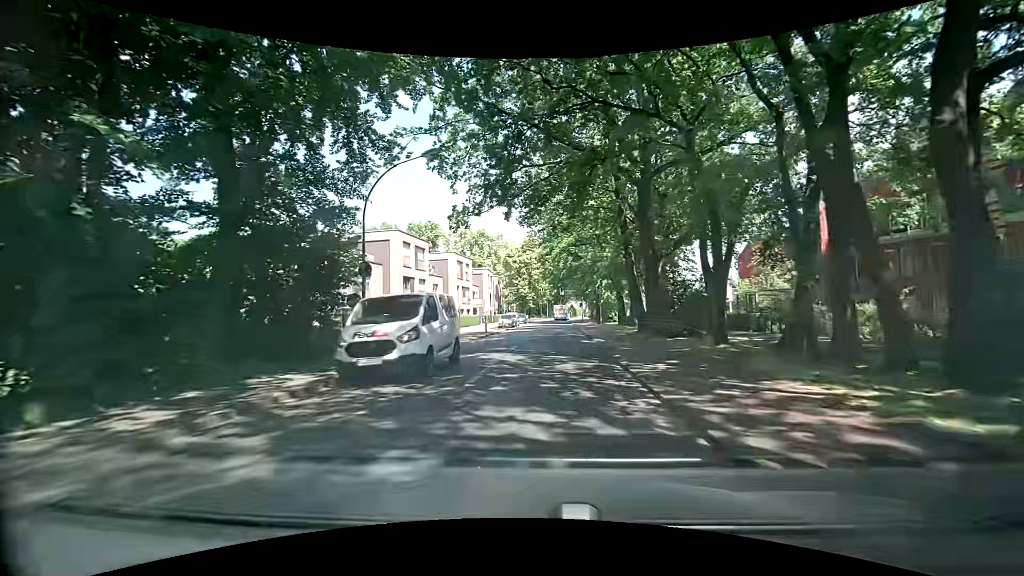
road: tertiary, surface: asphalt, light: Day
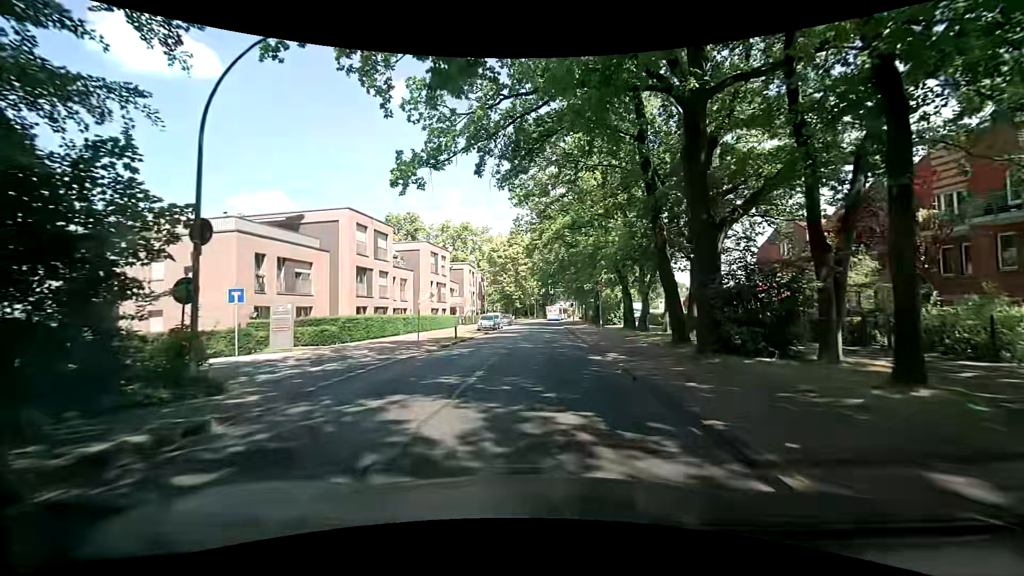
(+0.2, +8.9) m; +2°
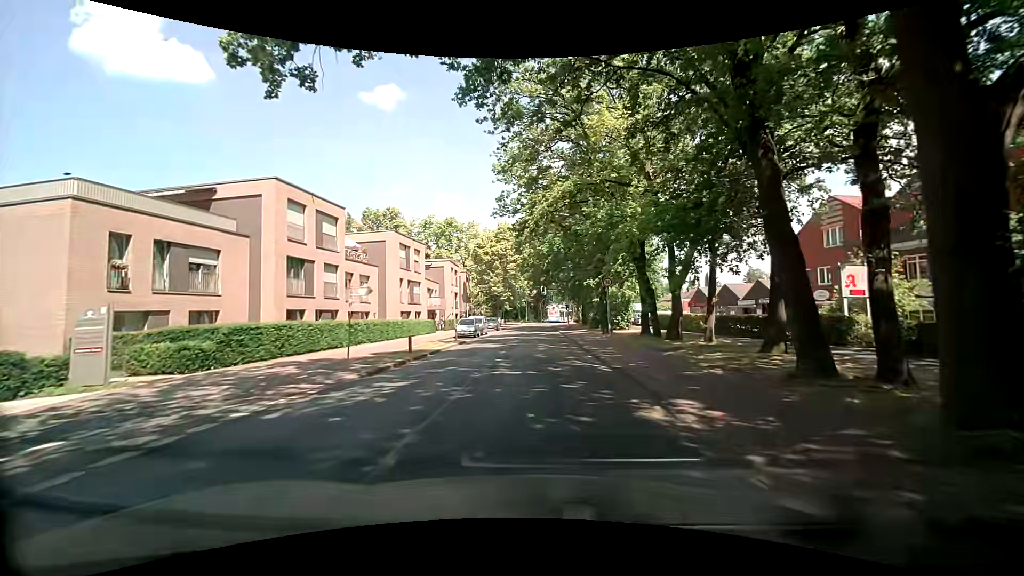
(0.0, +8.9) m; +2°
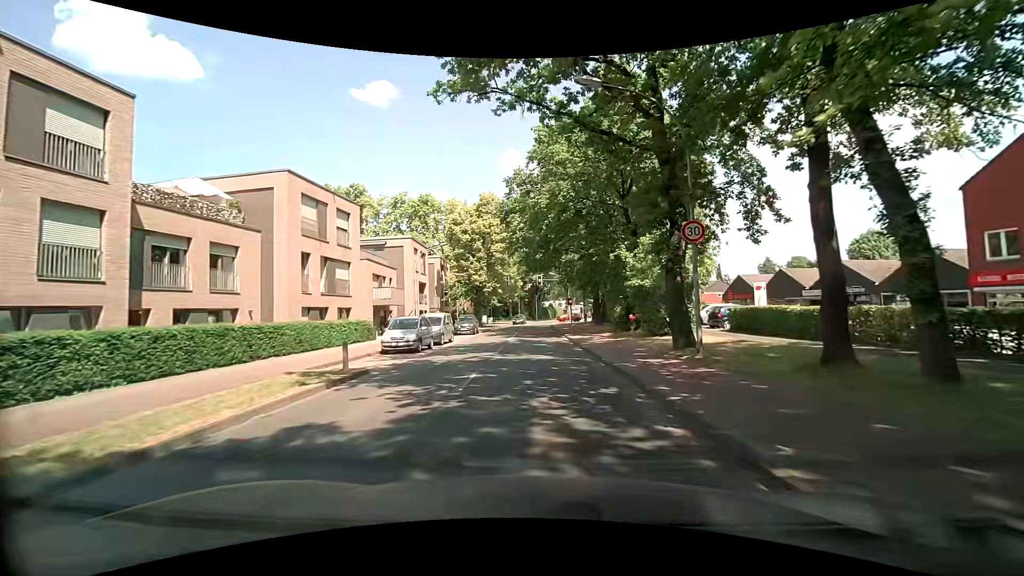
(-0.4, +17.9) m; -1°
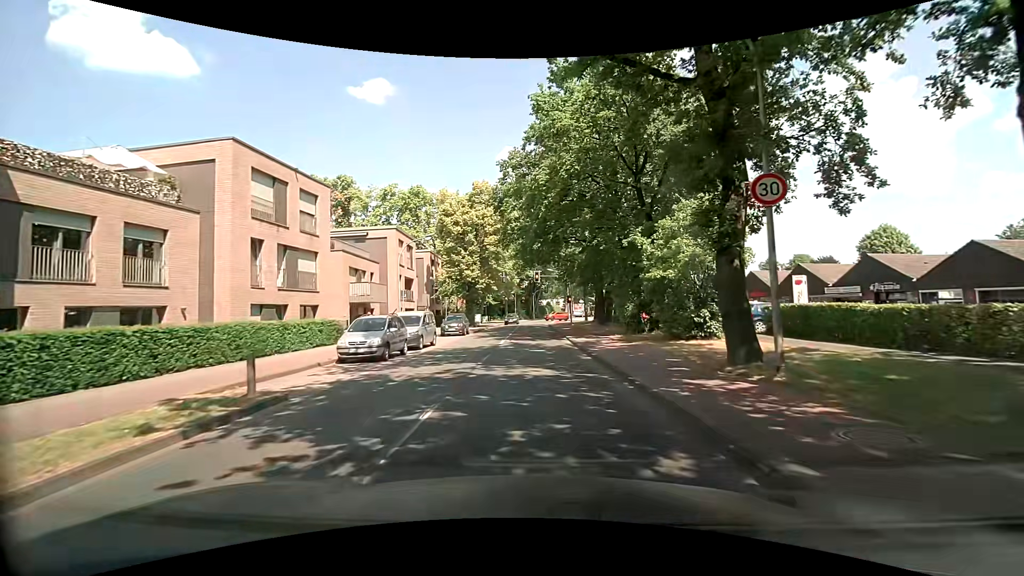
(0.0, +4.5) m; 0°
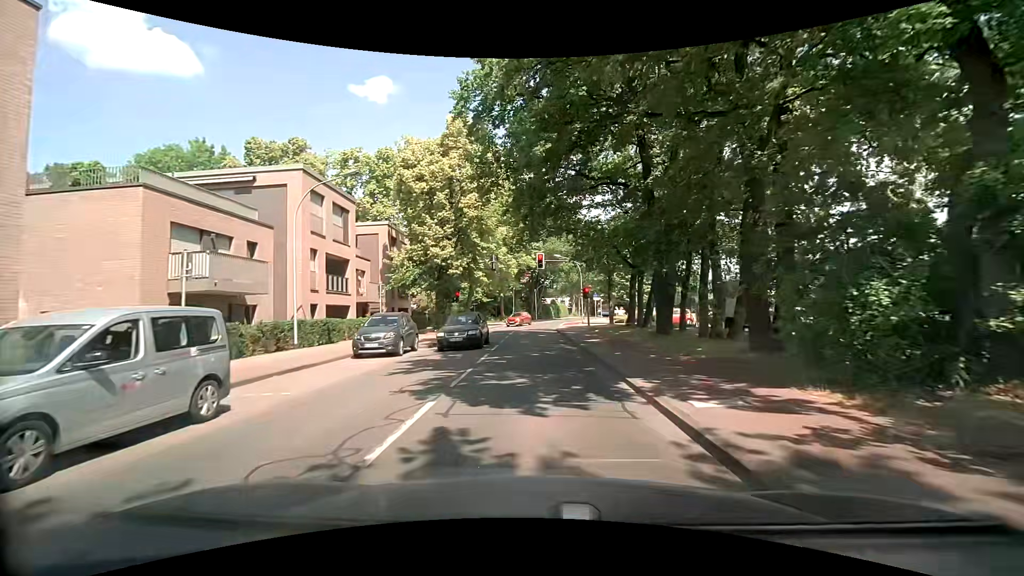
(0.0, +18.0) m; 0°
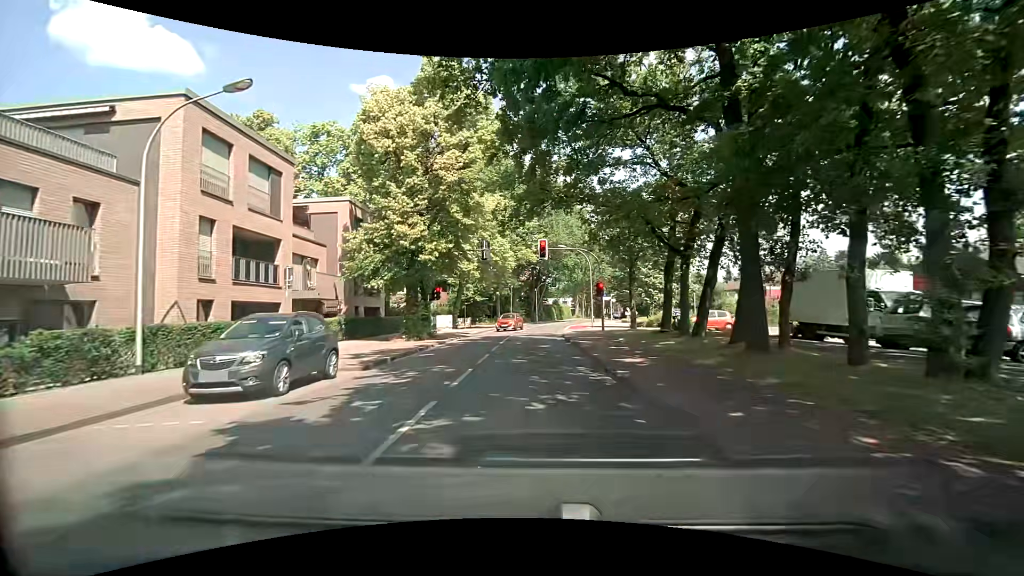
(0.0, +8.9) m; 0°
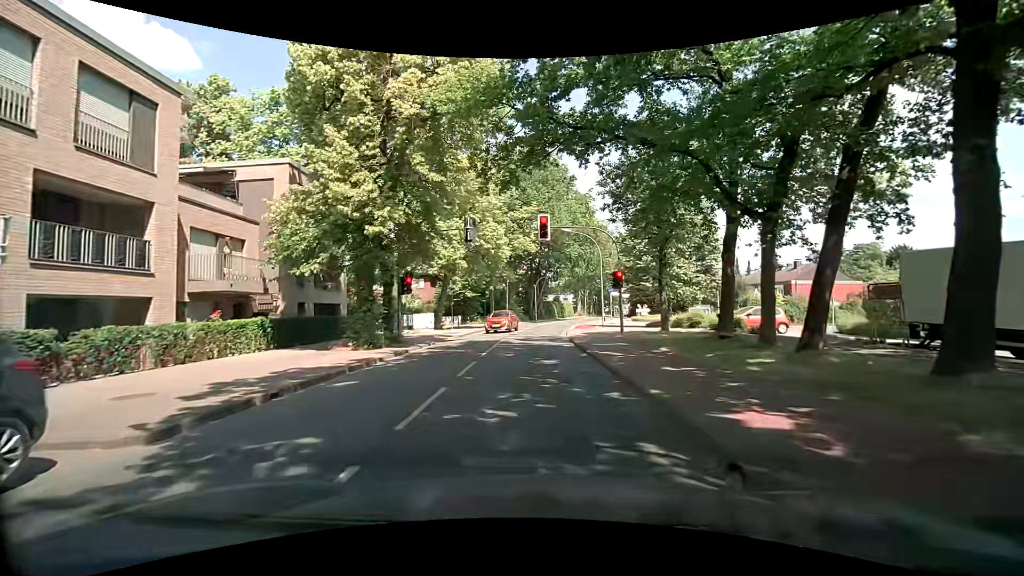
(0.0, +7.7) m; 0°
